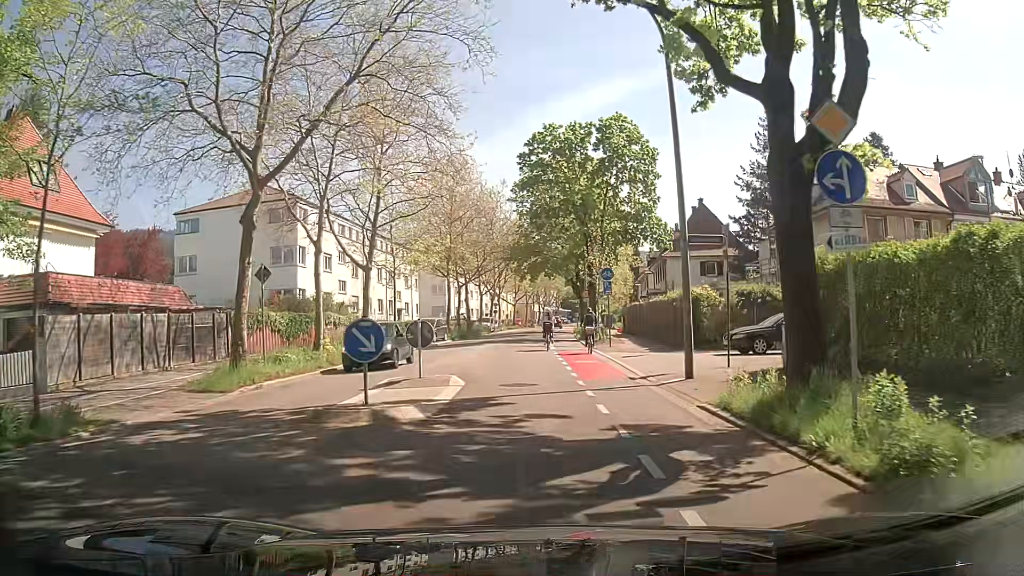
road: secondary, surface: asphalt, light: Day
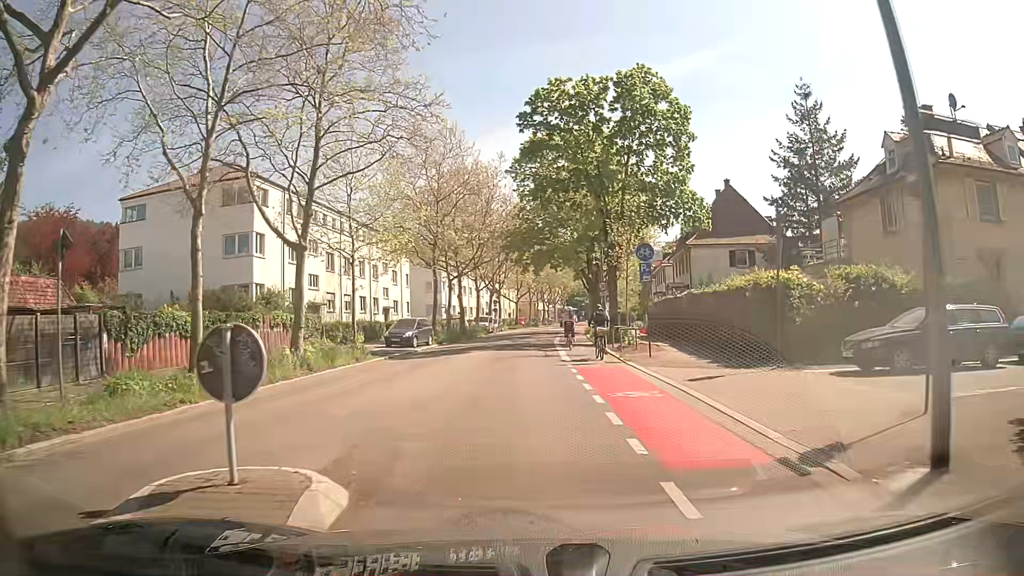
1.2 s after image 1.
(+0.2, +9.3) m; +1°
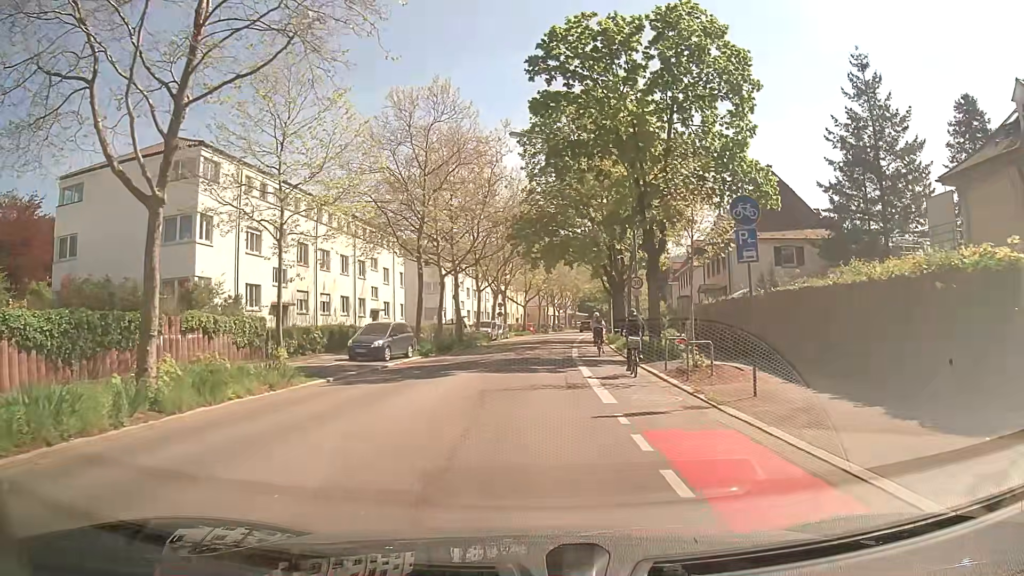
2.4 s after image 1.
(-0.2, +9.3) m; -3°
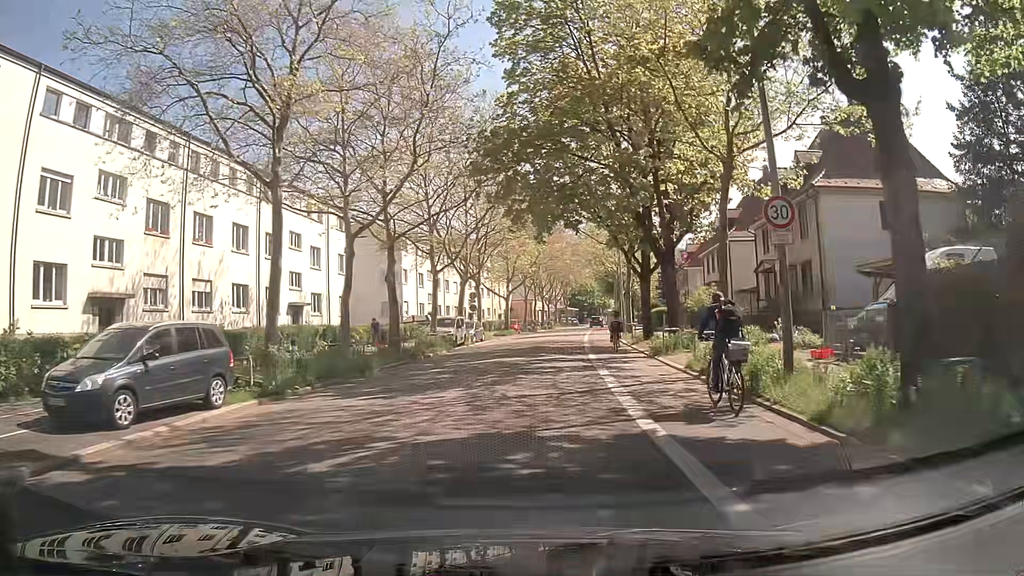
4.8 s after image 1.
(+0.5, +18.6) m; +2°
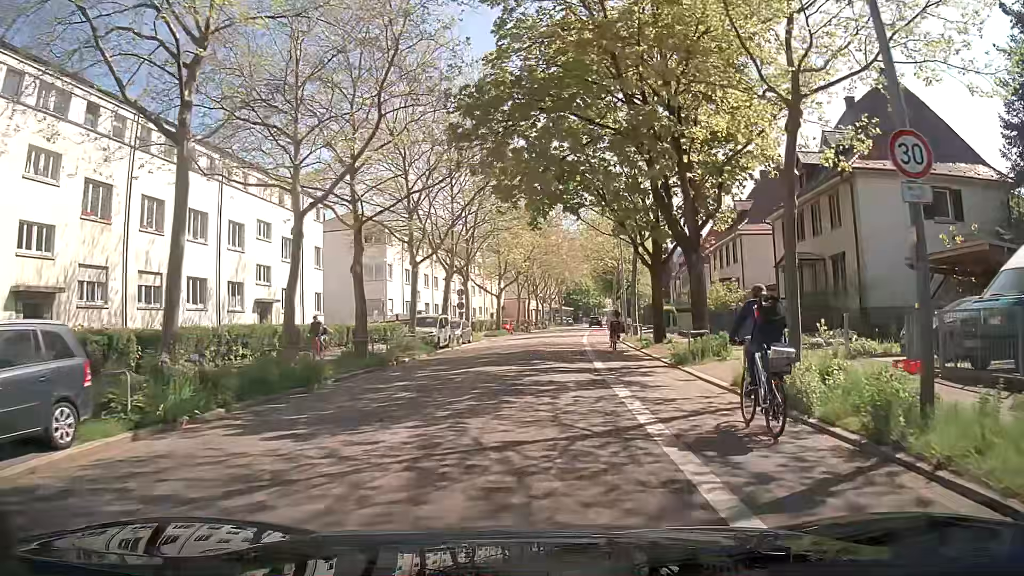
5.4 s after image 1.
(0.0, +4.6) m; 0°
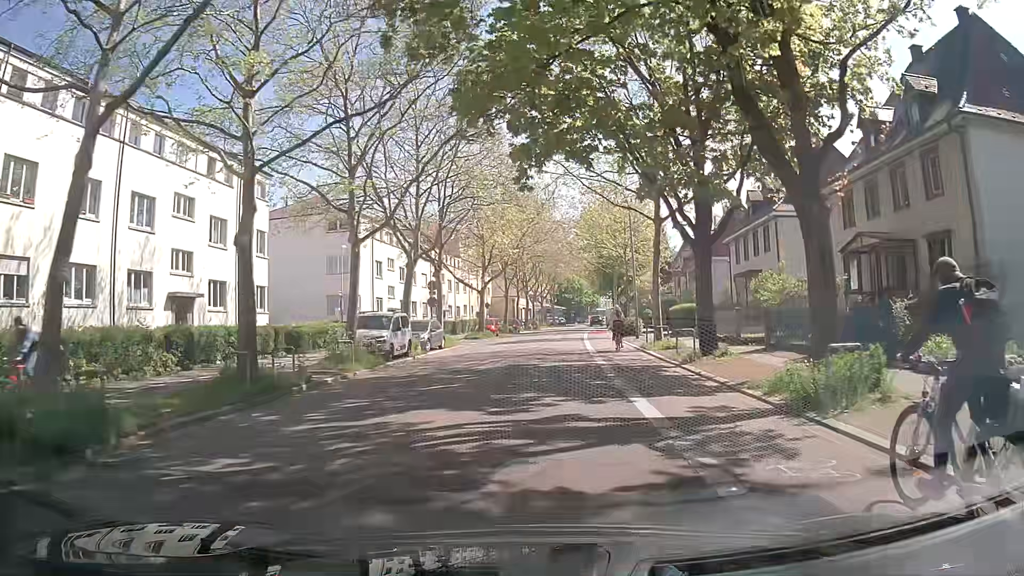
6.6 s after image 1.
(+0.2, +9.3) m; +1°
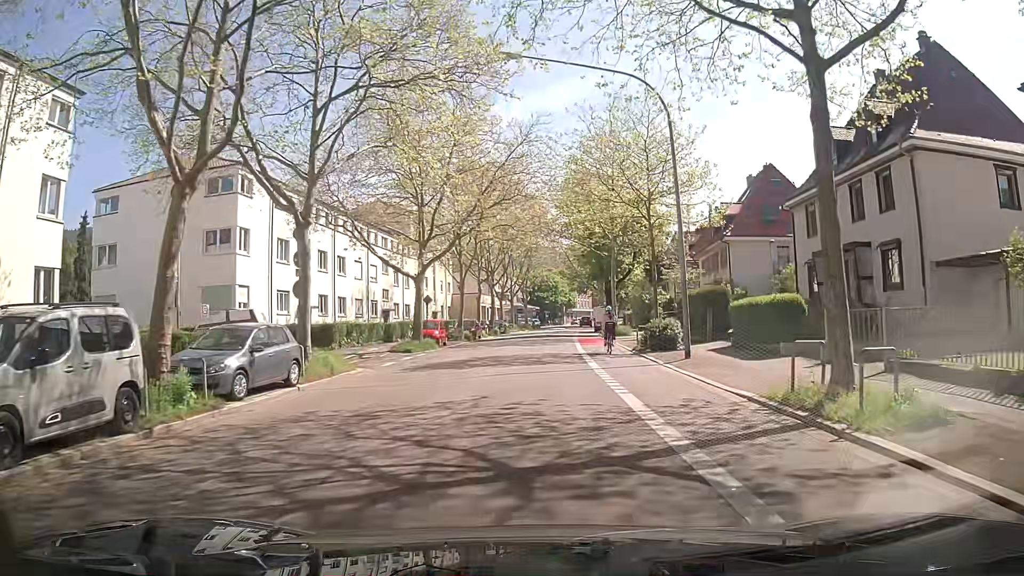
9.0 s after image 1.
(+0.6, +18.5) m; +2°
(0, +10) (+1, +20) (+1, +30) (+2, +40) (+3, +50) (+4, +60) (+5, +70) (+7, +80) (+8, +90) (+8, +100) m
